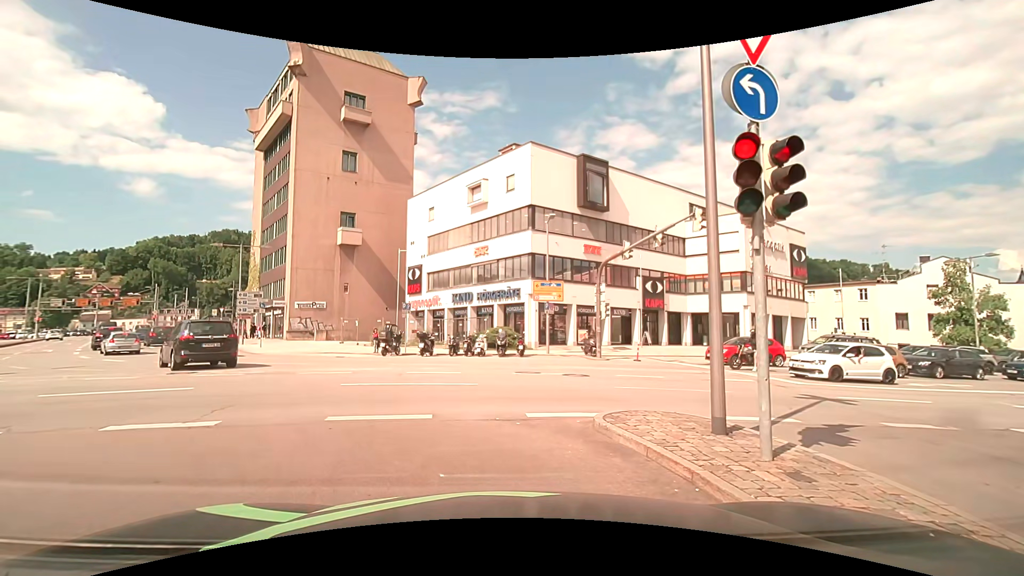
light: Day
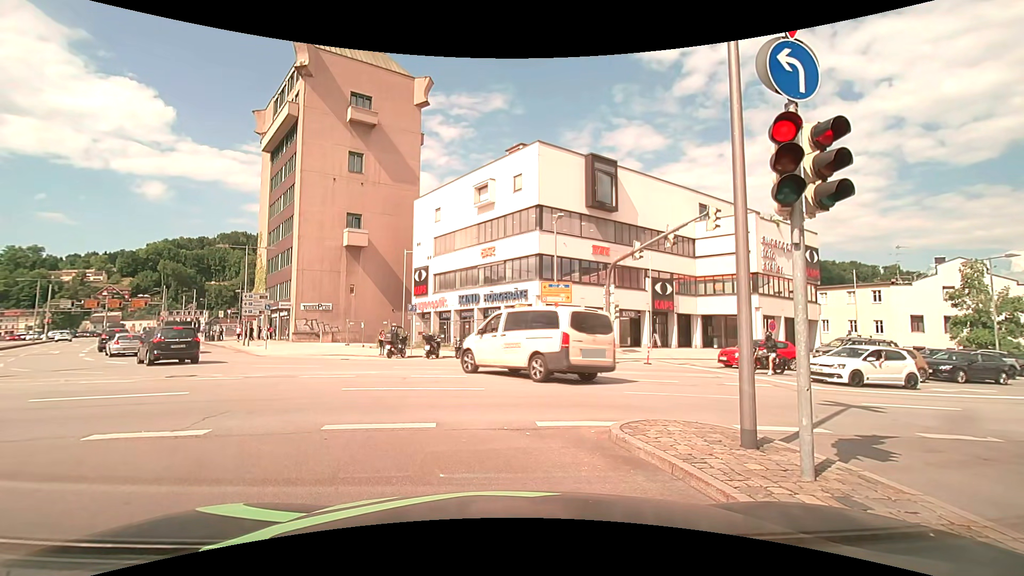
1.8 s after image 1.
(0.0, +0.5) m; 0°
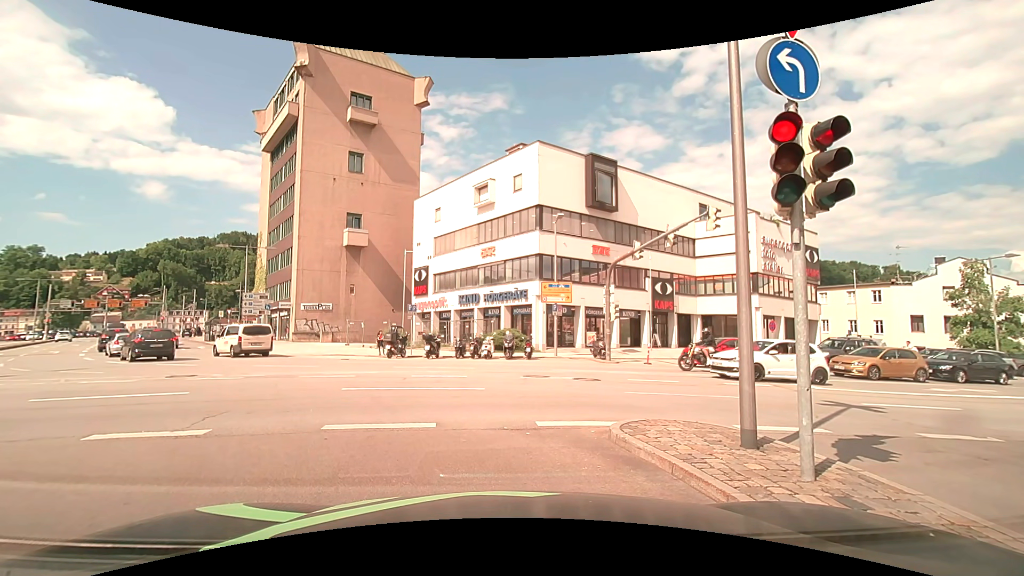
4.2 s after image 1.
(0.0, 0.0) m; 0°
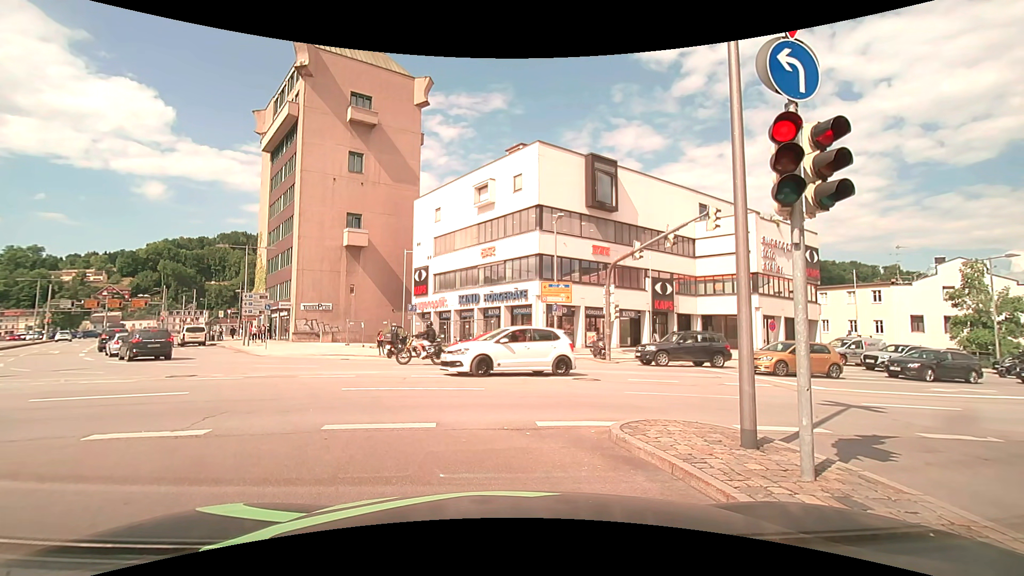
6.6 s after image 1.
(0.0, 0.0) m; 0°
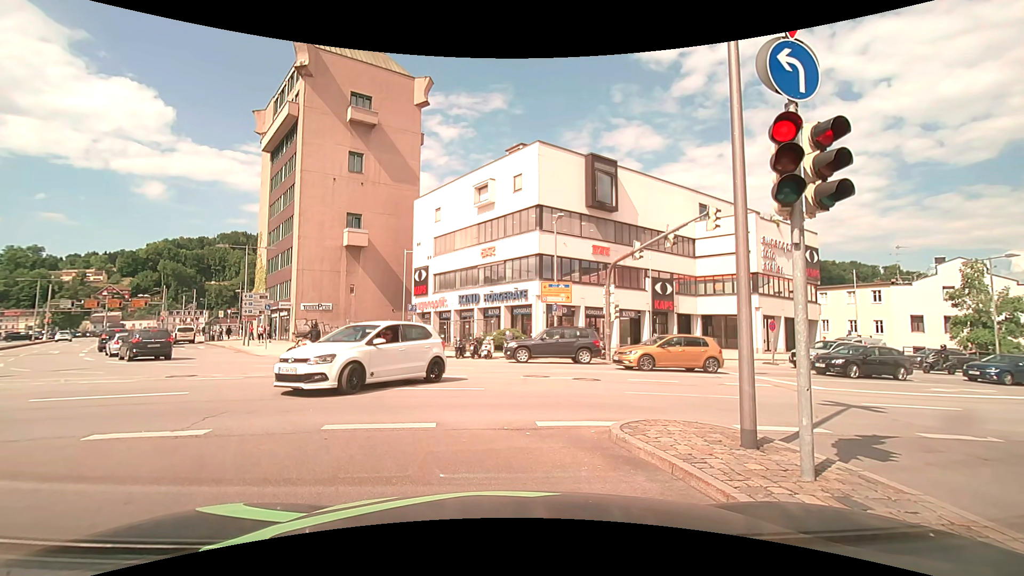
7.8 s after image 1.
(0.0, 0.0) m; 0°
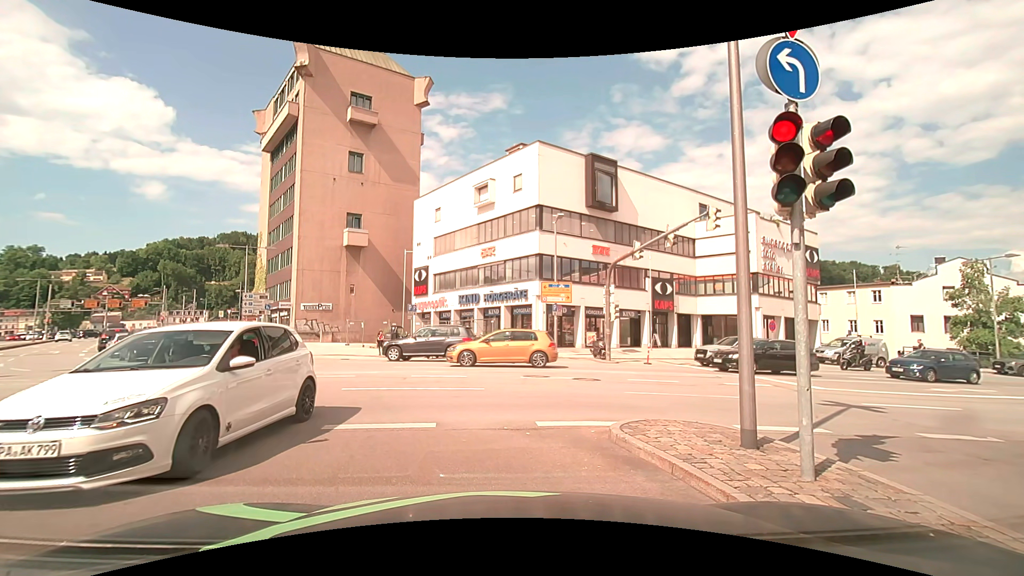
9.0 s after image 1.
(0.0, 0.0) m; 0°
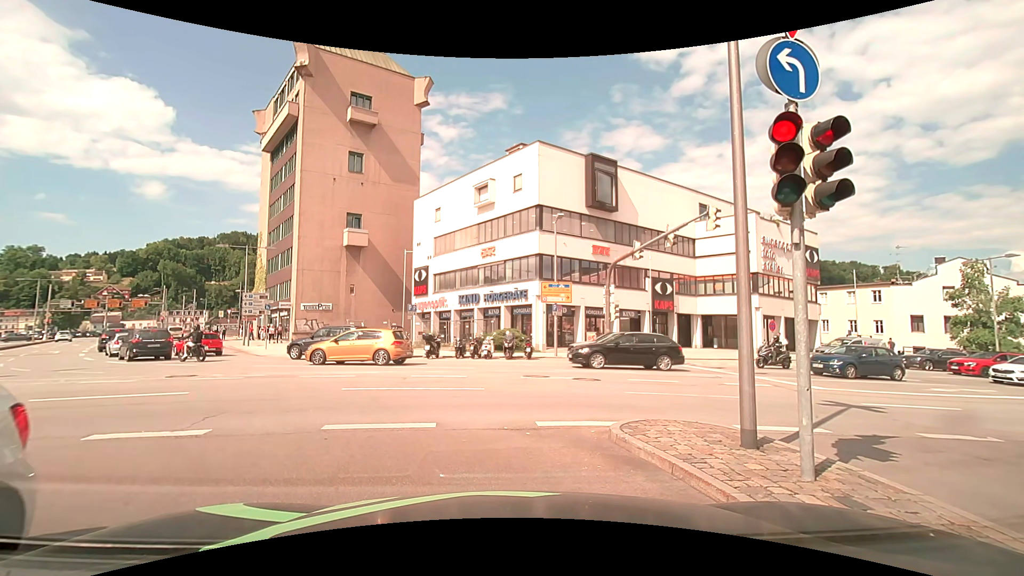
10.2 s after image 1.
(0.0, 0.0) m; 0°
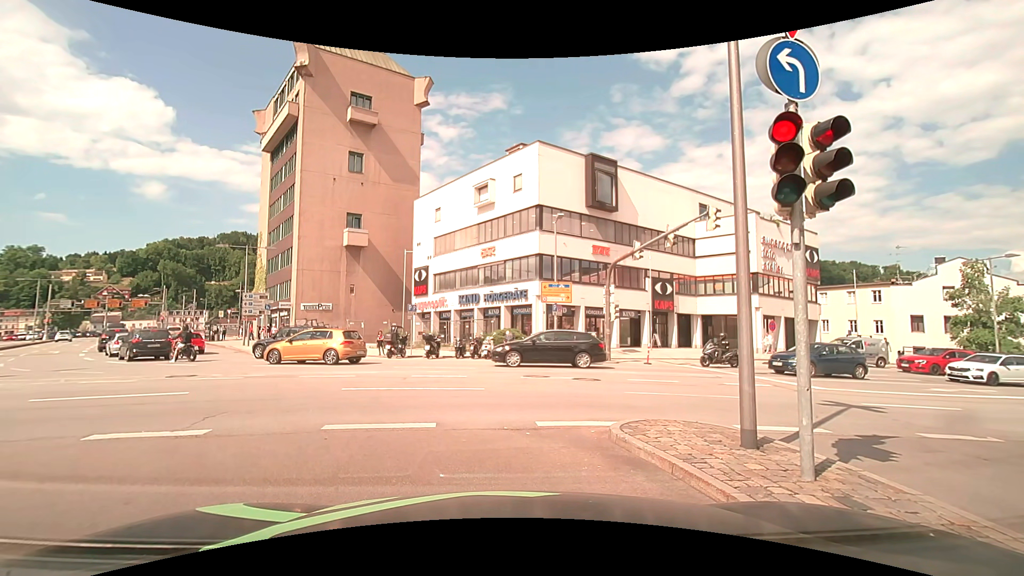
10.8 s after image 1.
(0.0, 0.0) m; 0°
